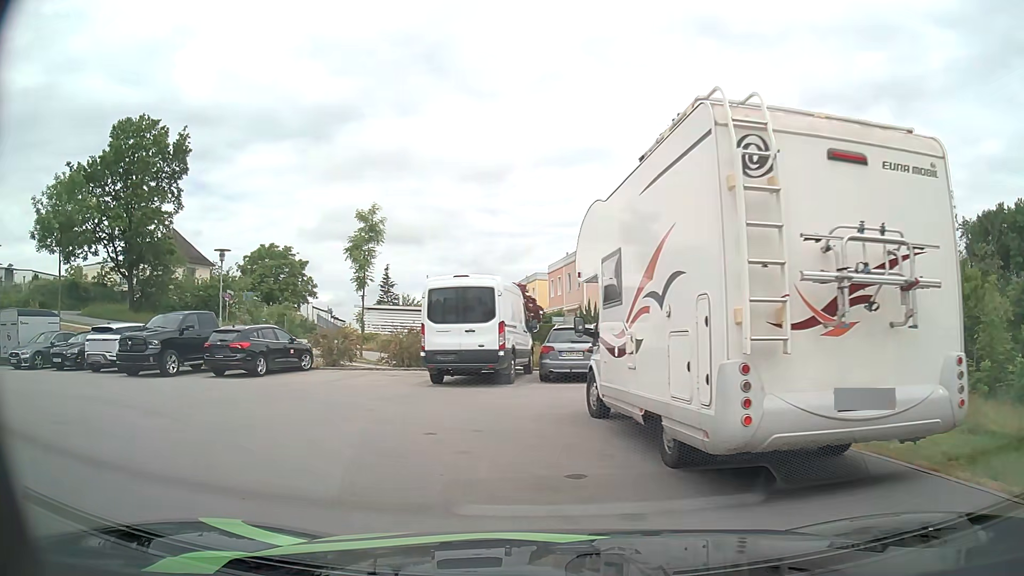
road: residential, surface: asphalt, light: Day
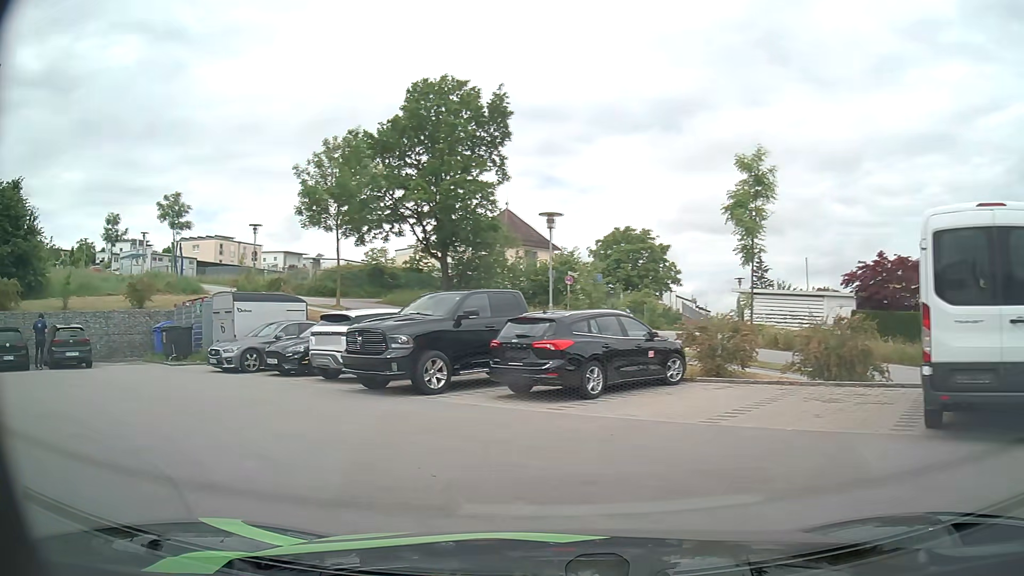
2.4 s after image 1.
(-2.2, +8.3) m; -30°
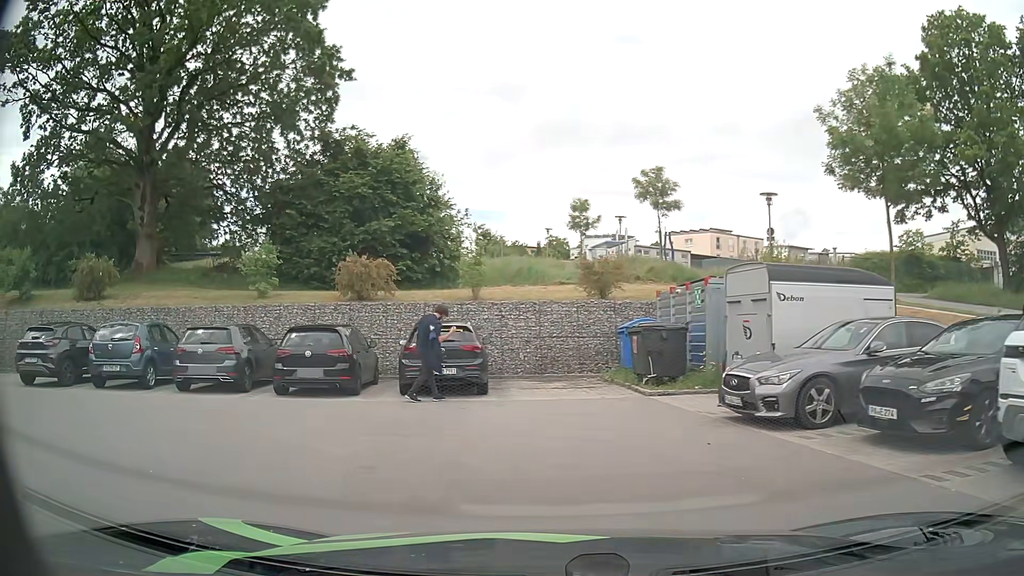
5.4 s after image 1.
(-4.0, +9.3) m; -42°
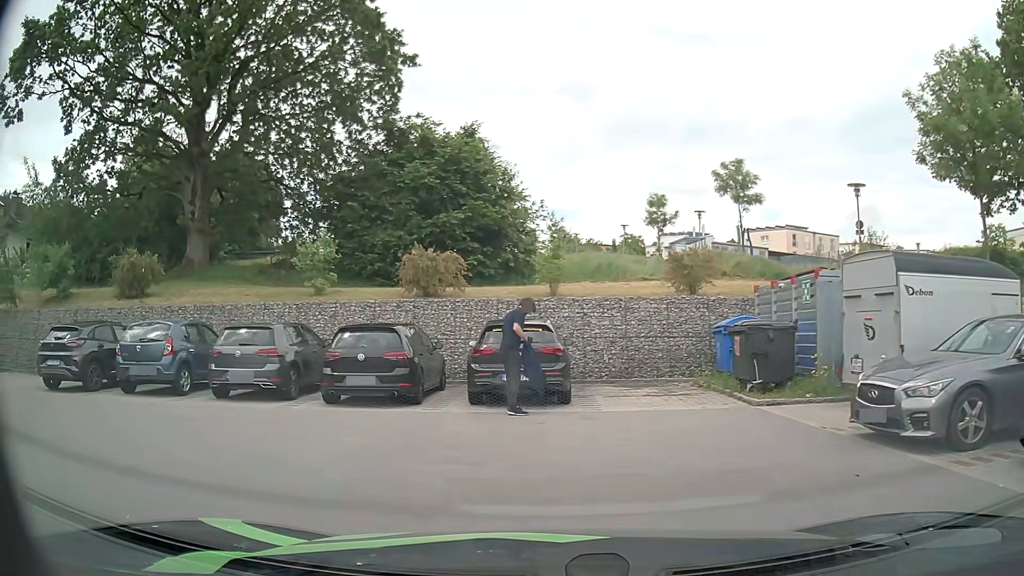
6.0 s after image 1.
(-0.1, +1.8) m; -8°
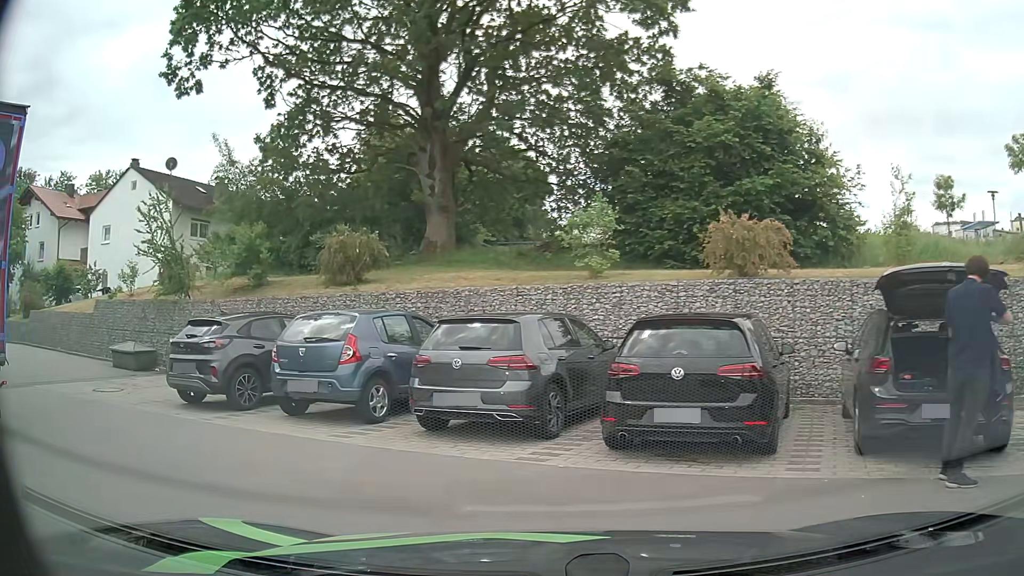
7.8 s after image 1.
(-0.9, +5.0) m; -23°
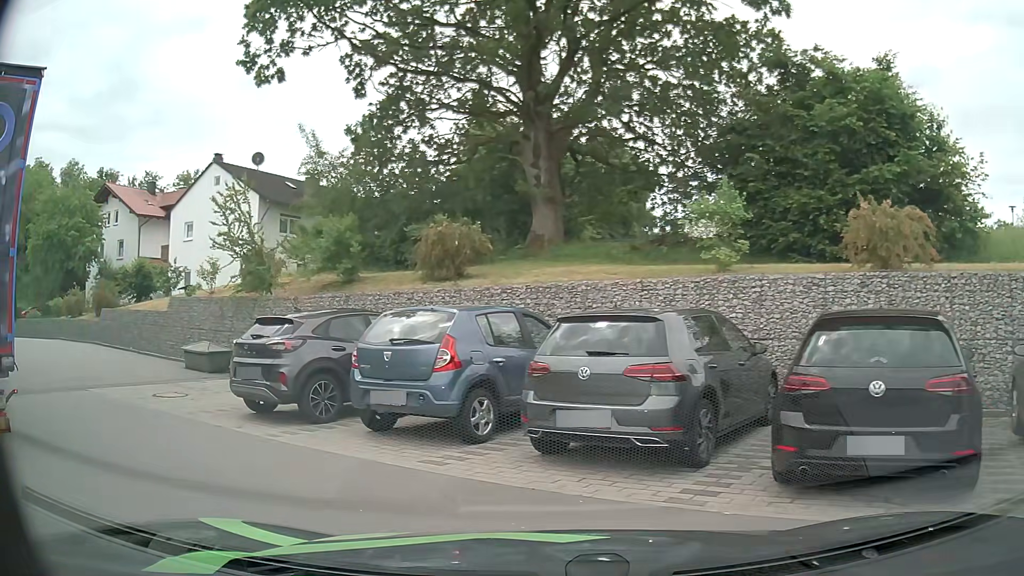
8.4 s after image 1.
(-0.1, +1.6) m; -9°
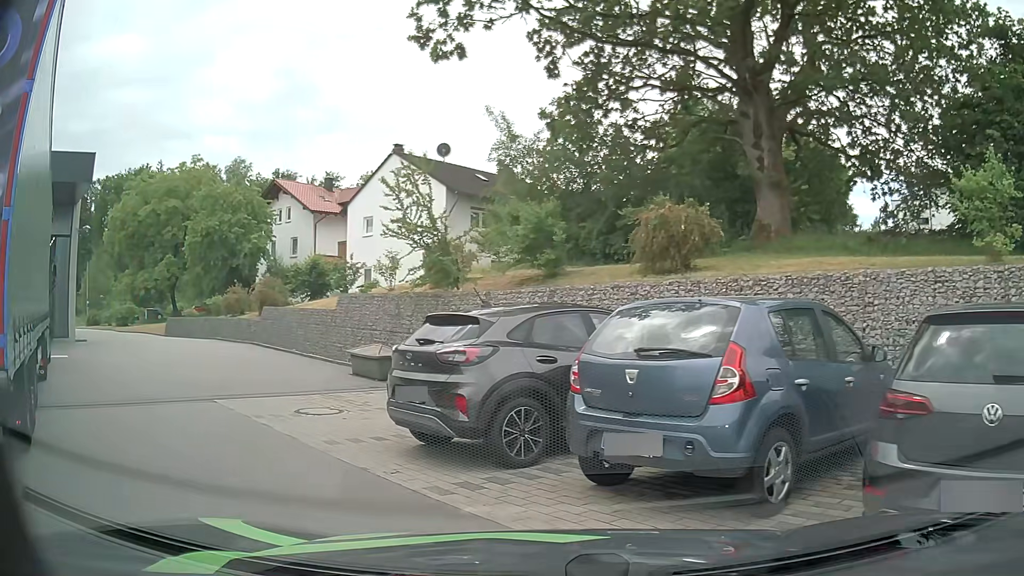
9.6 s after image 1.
(-0.4, +2.7) m; -17°
